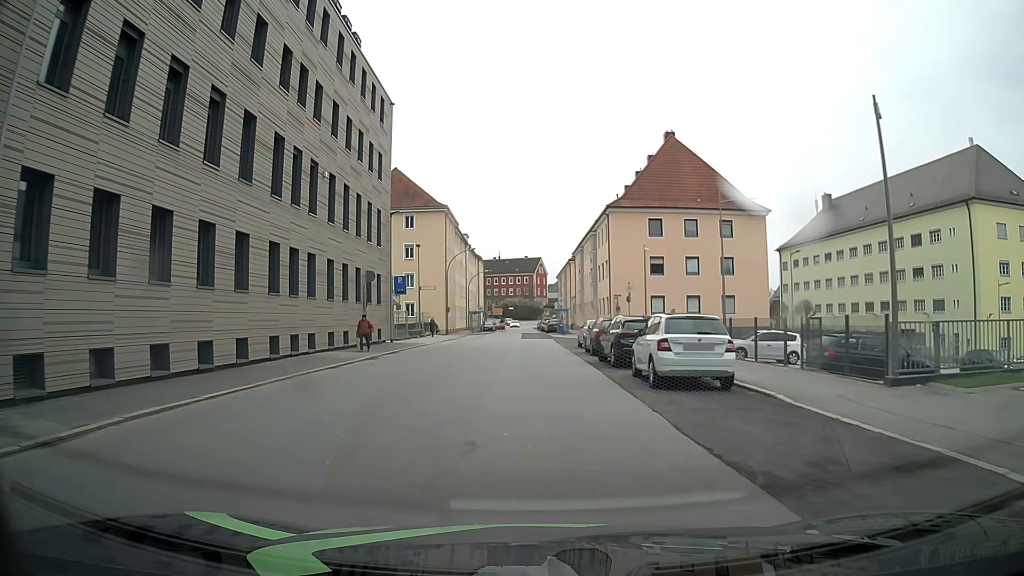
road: tertiary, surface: asphalt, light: Day
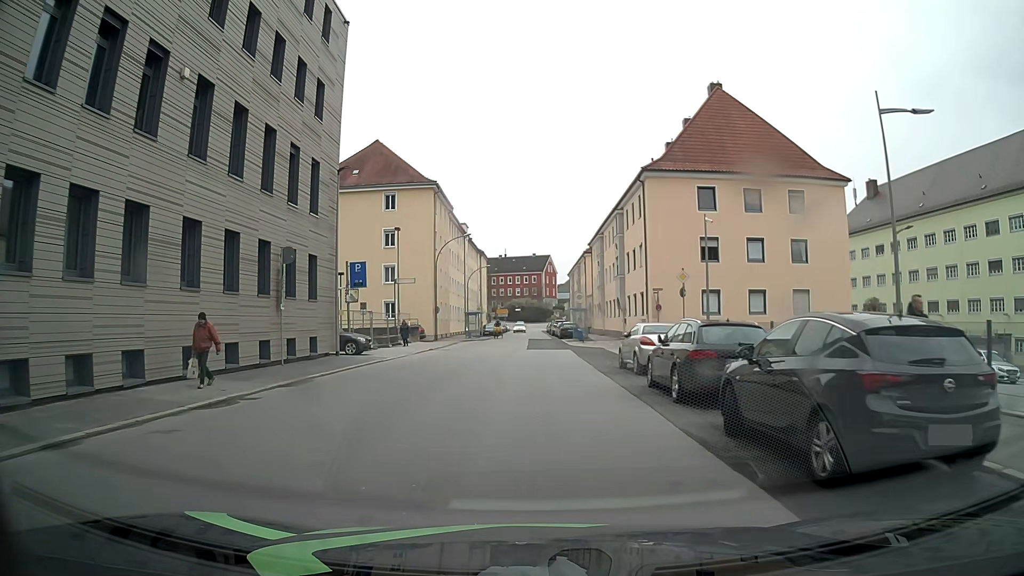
(+0.2, +13.6) m; +1°
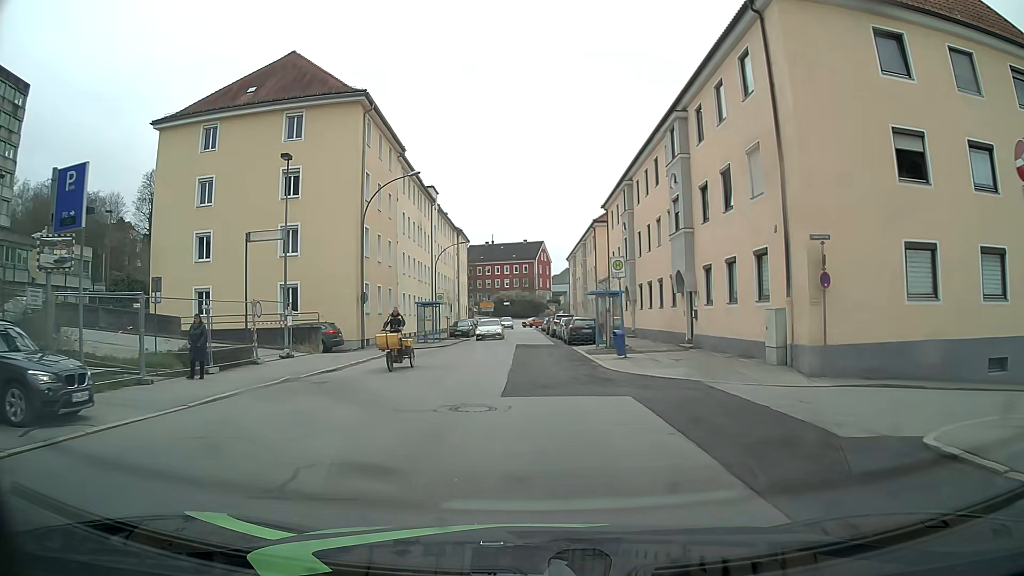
(+0.1, +22.7) m; +1°
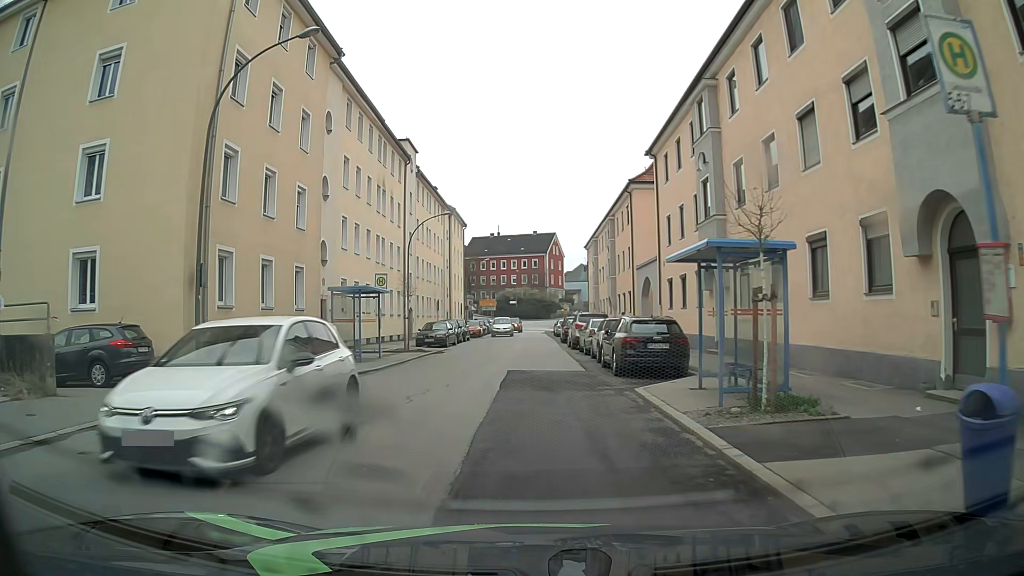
(0.0, +18.0) m; -1°
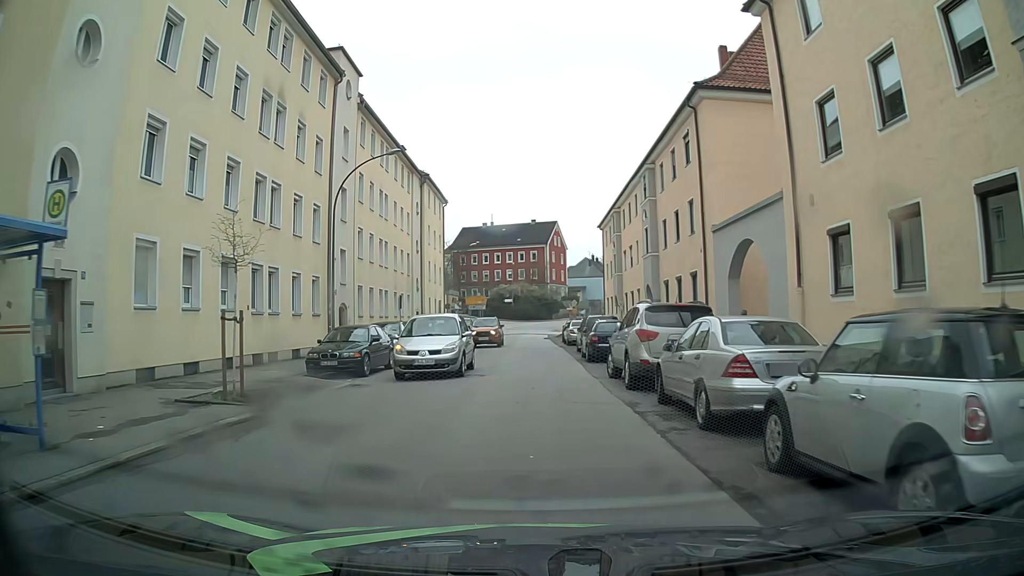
(-0.1, +18.0) m; 0°
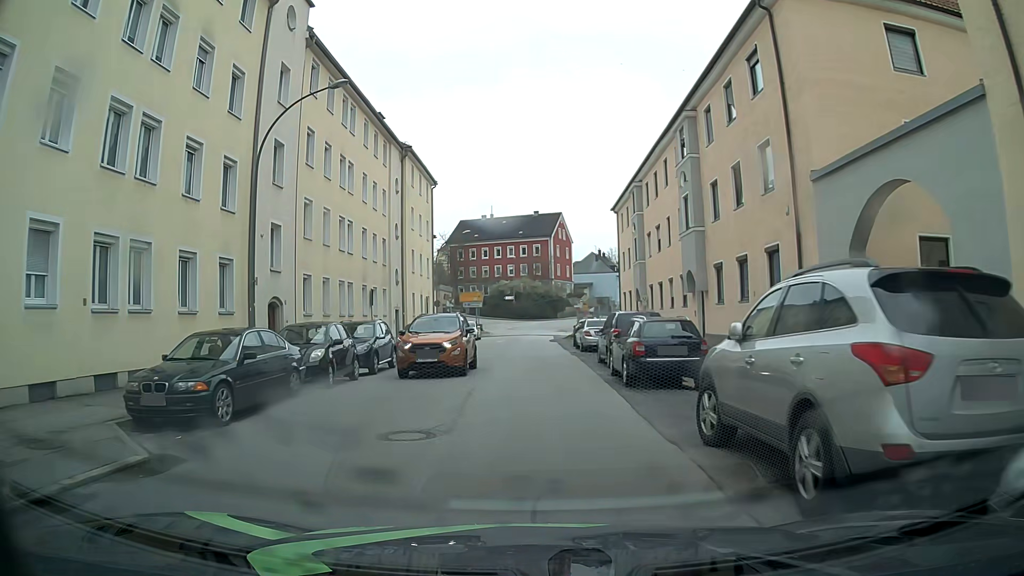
(0.0, +9.0) m; 0°
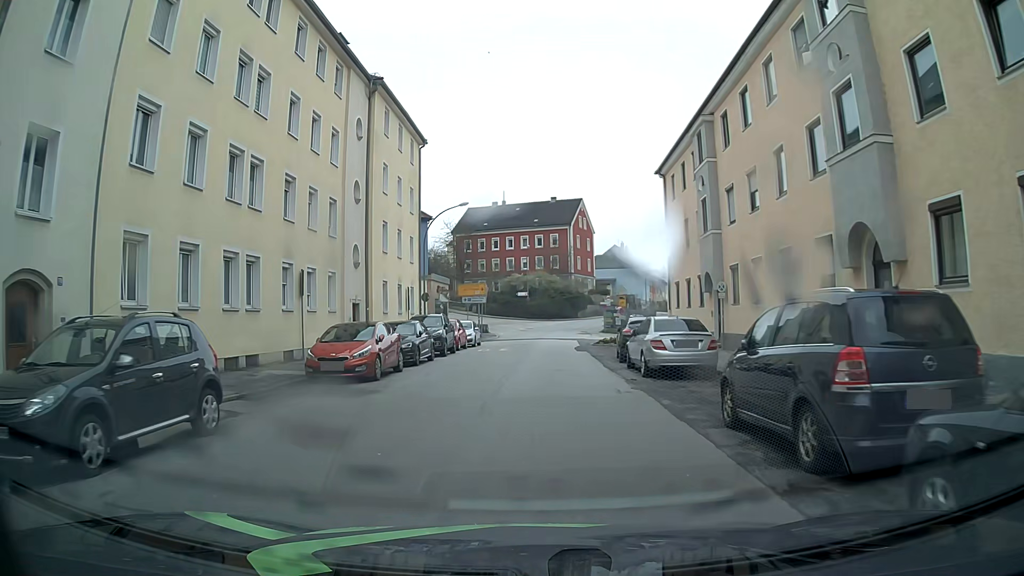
(-0.1, +13.6) m; -1°
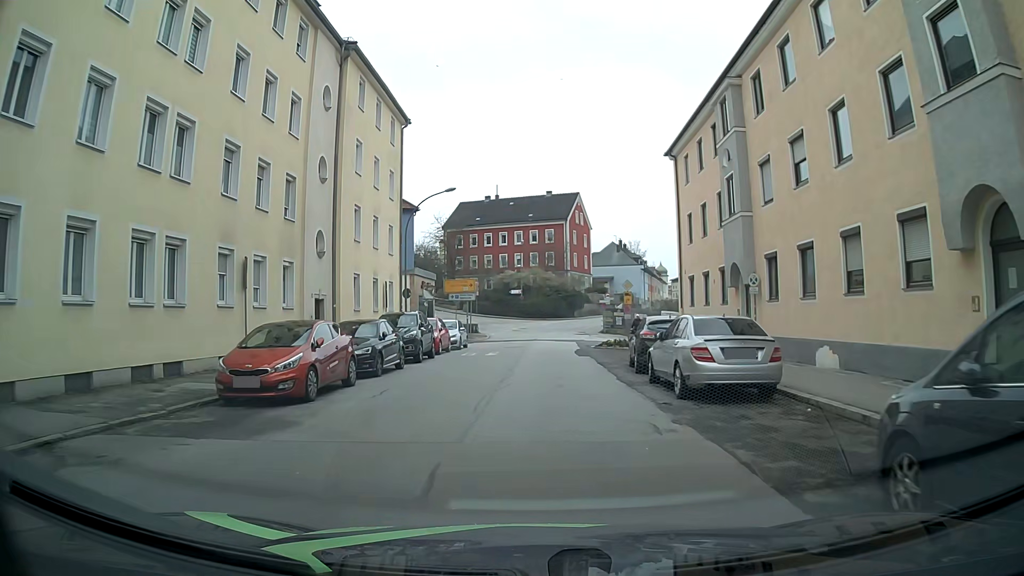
(0.0, +4.5) m; +1°
(0, +10) (0, +20) (+1, +30) (+1, +40) (+1, +50) (+3, +60) (+5, +69) (+9, +79) (+13, +88) (+17, +97) m
